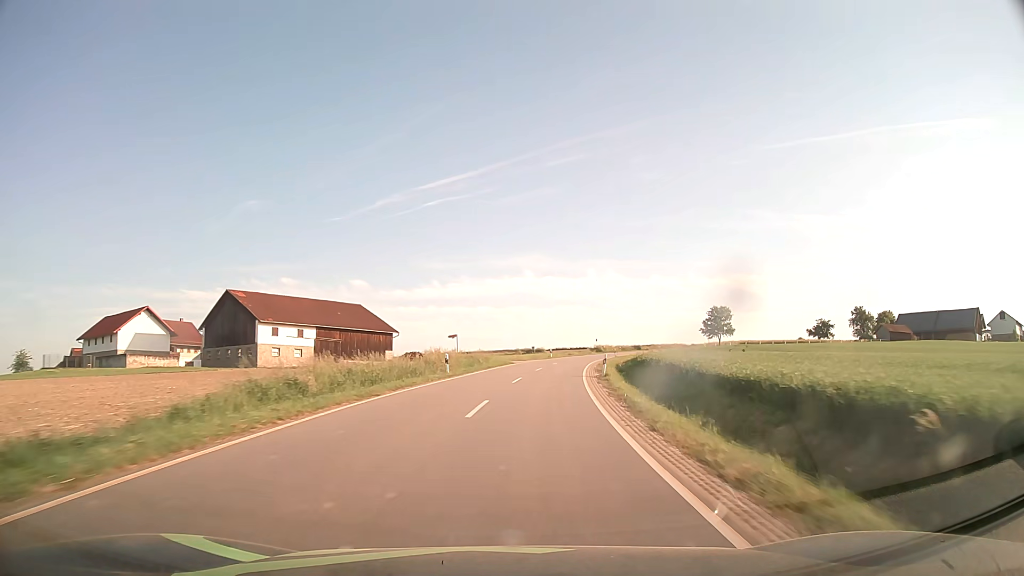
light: Day
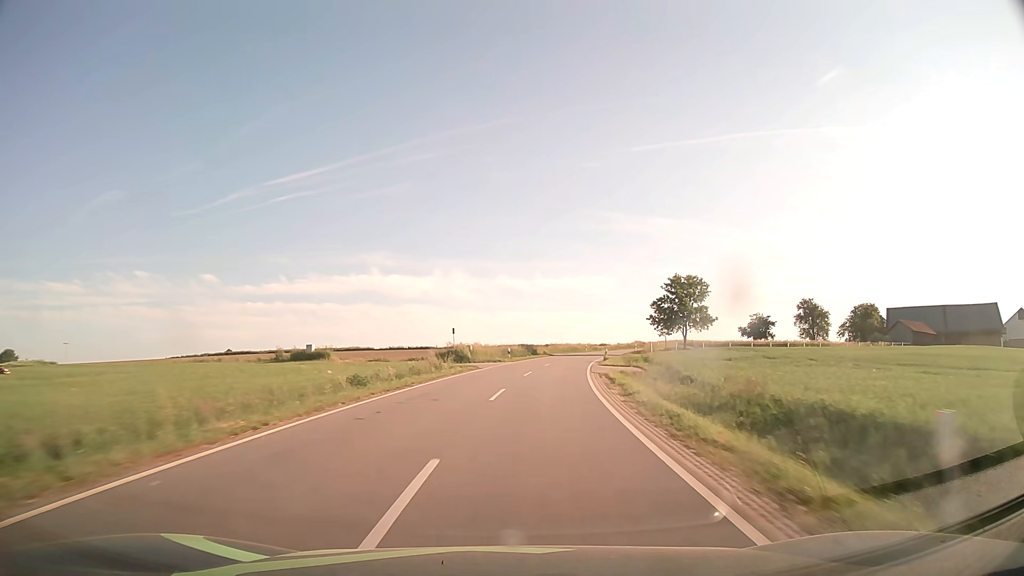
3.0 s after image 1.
(+8.2, +69.0) m; +13°
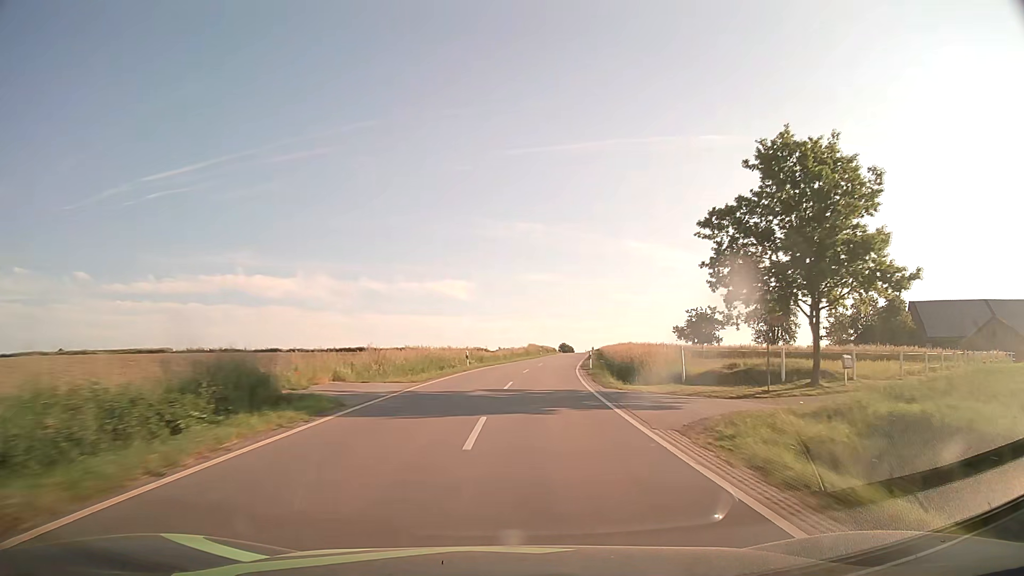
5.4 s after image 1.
(+5.3, +55.7) m; +12°
(0, +10) (+1, +20) (+2, +30) (+3, +40) (+4, +50) (+5, +60) (+6, +70) (+8, +80) (+9, +89) (+11, +99) m
